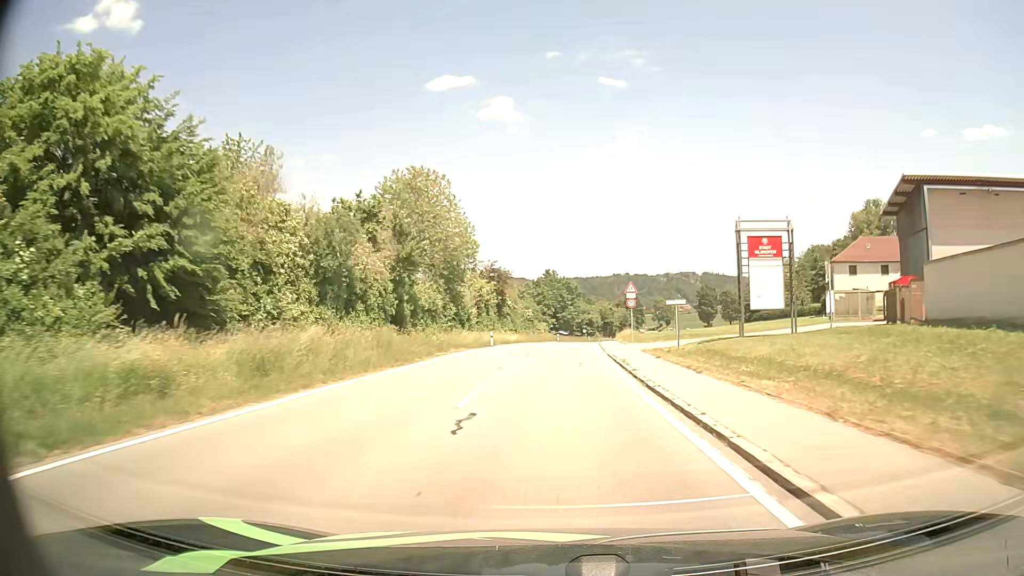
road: tertiary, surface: asphalt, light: Day
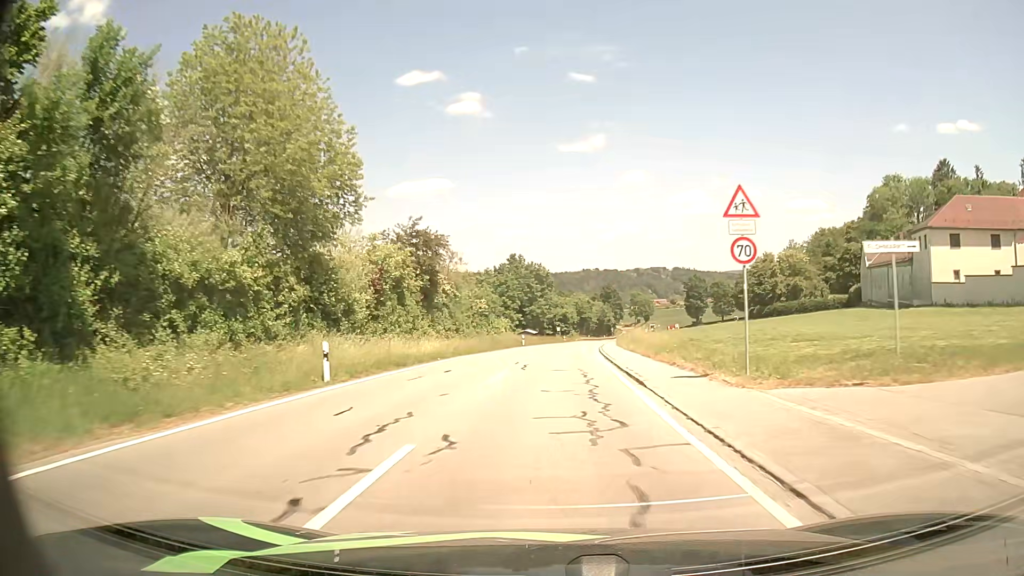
(+0.7, +31.3) m; +3°
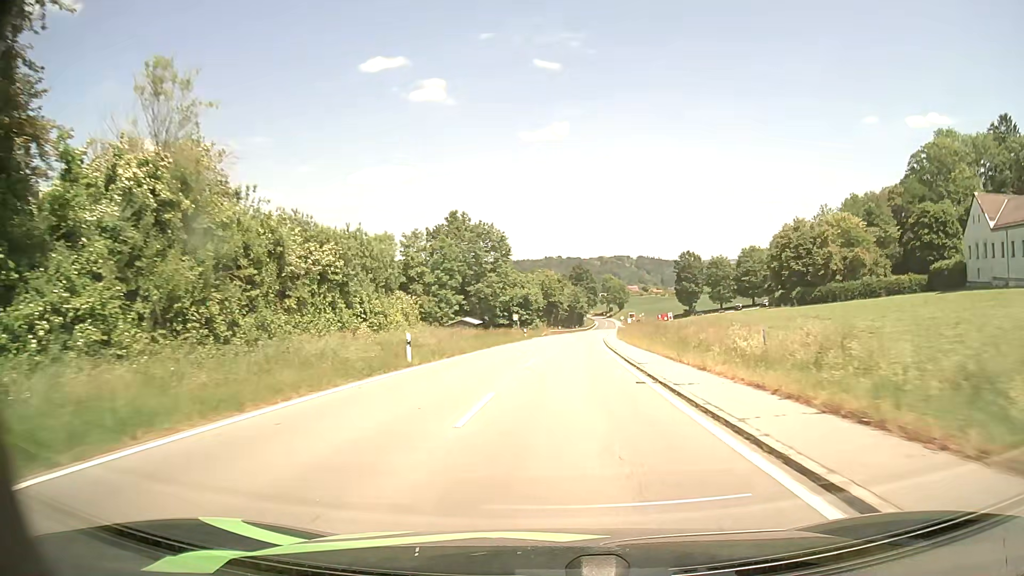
(+0.8, +42.4) m; +3°
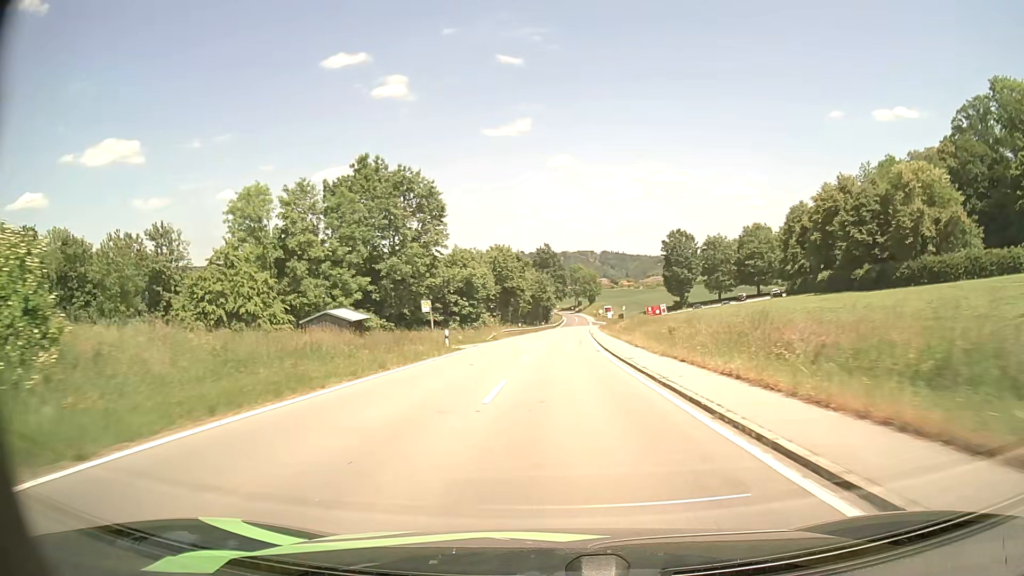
(+0.9, +33.6) m; +3°
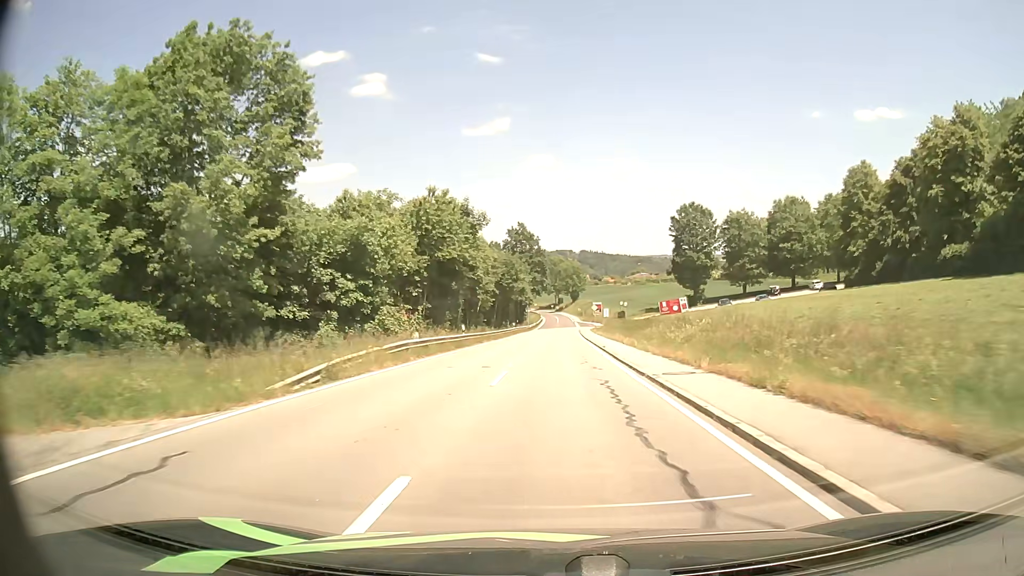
(+0.5, +34.0) m; +2°
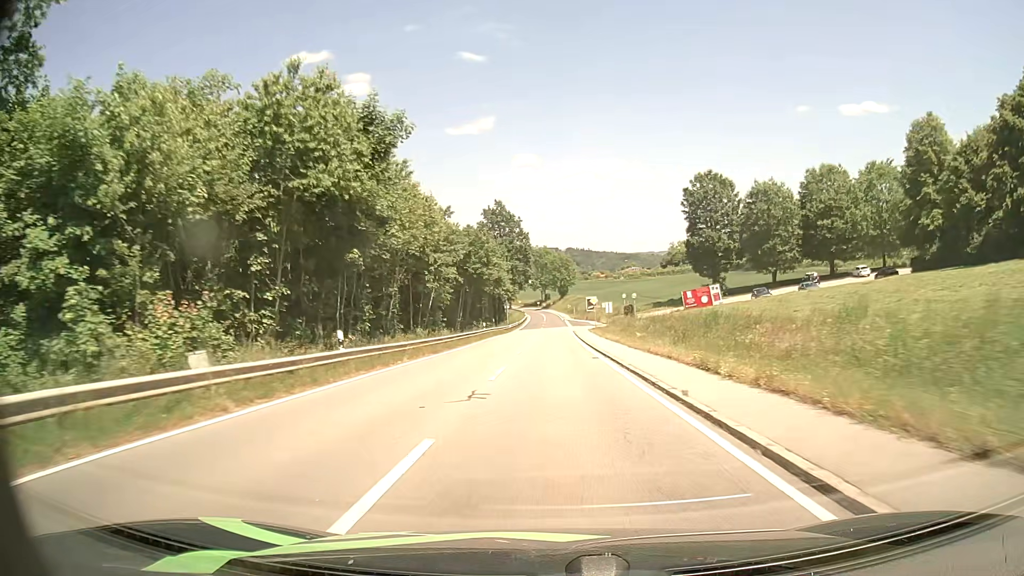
(+0.3, +22.0) m; +1°
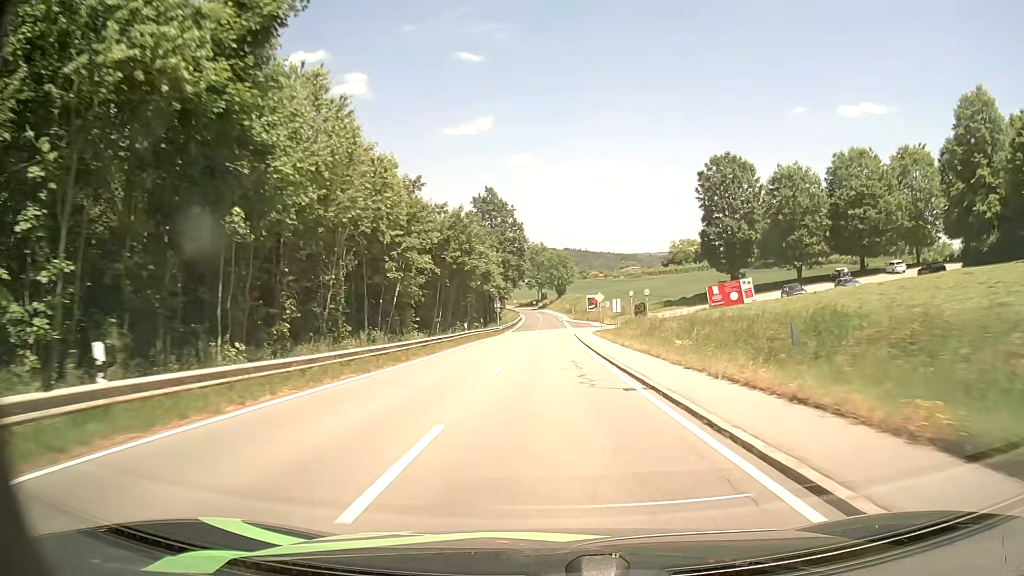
(0.0, +10.8) m; 0°
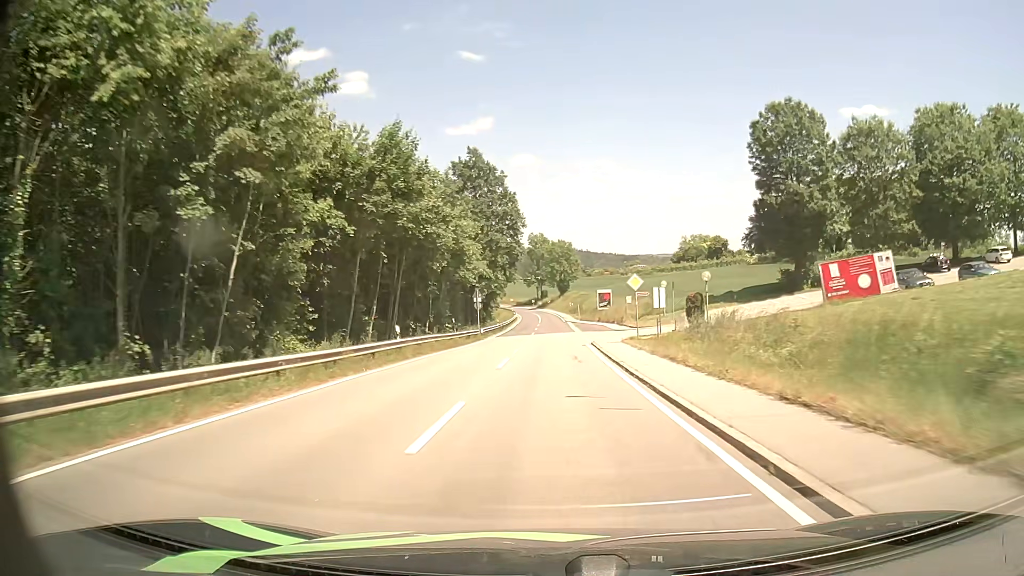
(0.0, +21.7) m; 0°
(0, +10) (0, +20) (0, +30) (0, +40) (0, +50) (+1, +60) (+1, +70) (+1, +80) (+1, +90) (+1, +100) m
